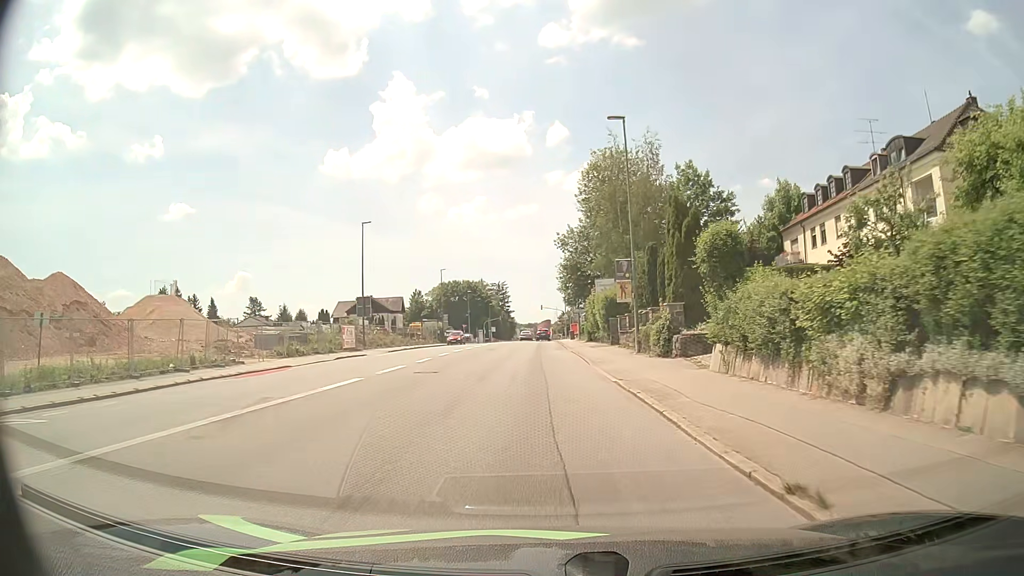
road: tertiary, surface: asphalt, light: Day
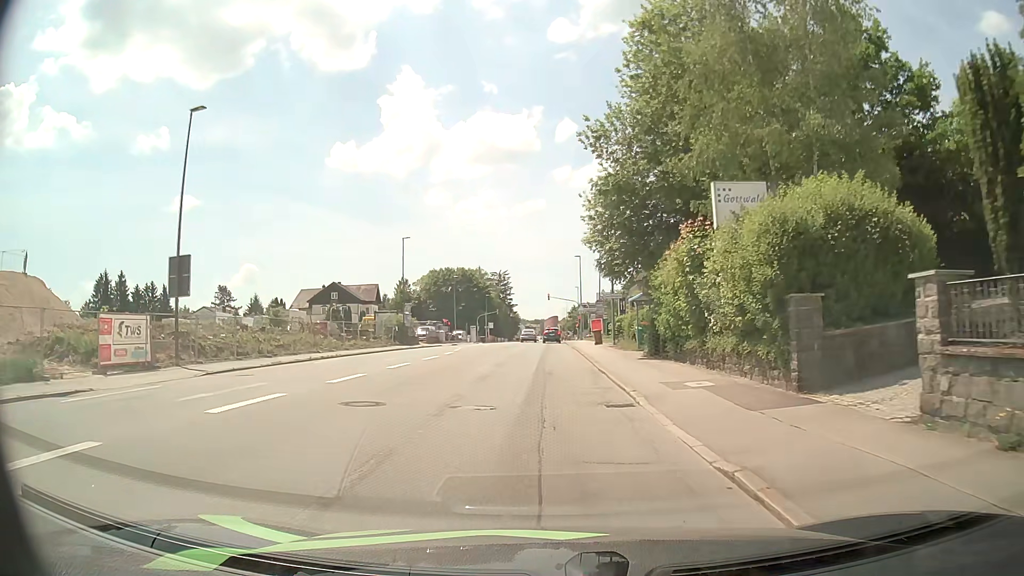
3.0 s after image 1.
(-0.3, +29.7) m; -1°
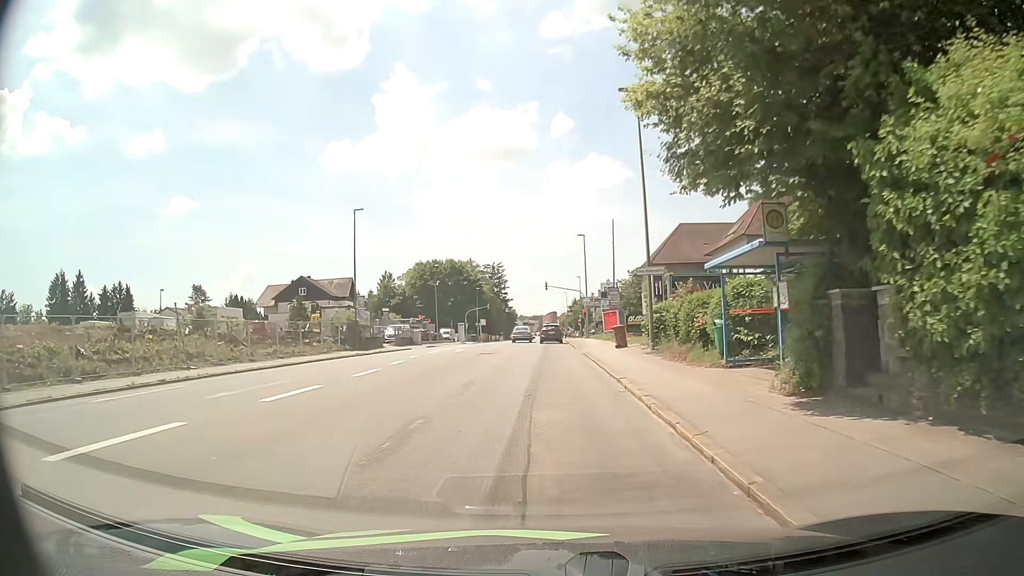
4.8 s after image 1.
(+0.1, +15.5) m; +1°
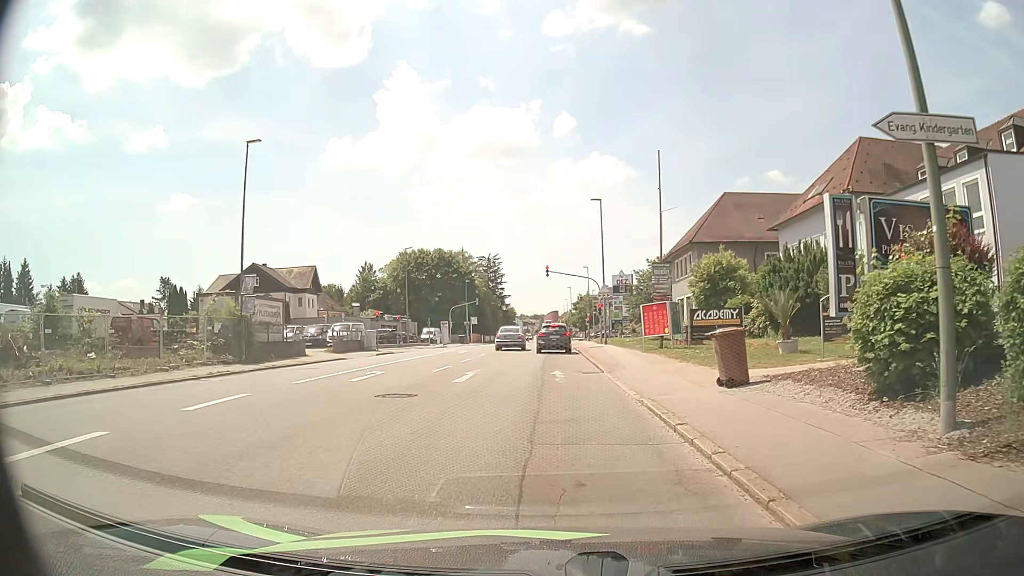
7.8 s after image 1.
(-0.3, +18.8) m; -1°
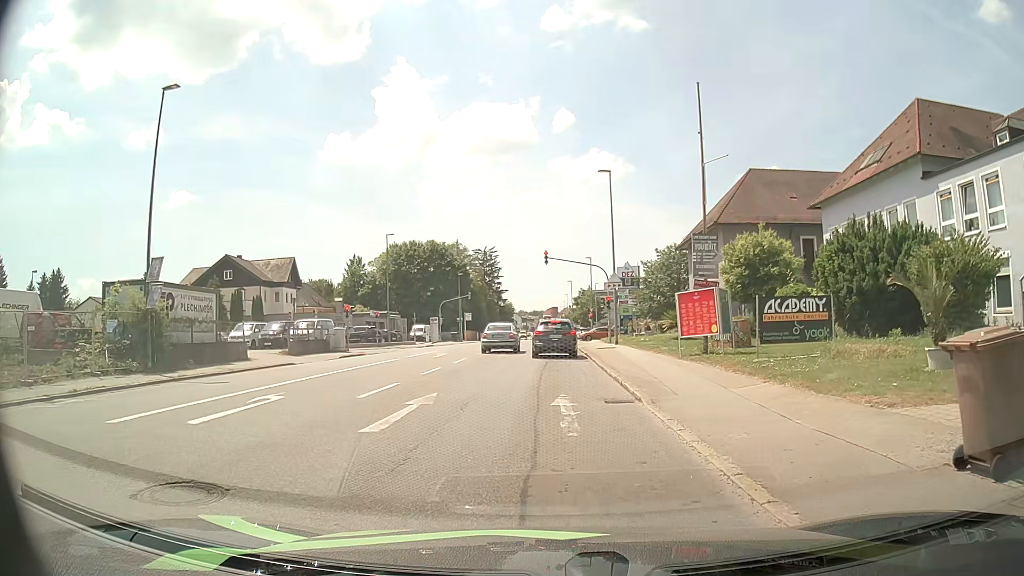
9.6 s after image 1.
(+0.1, +7.8) m; +1°
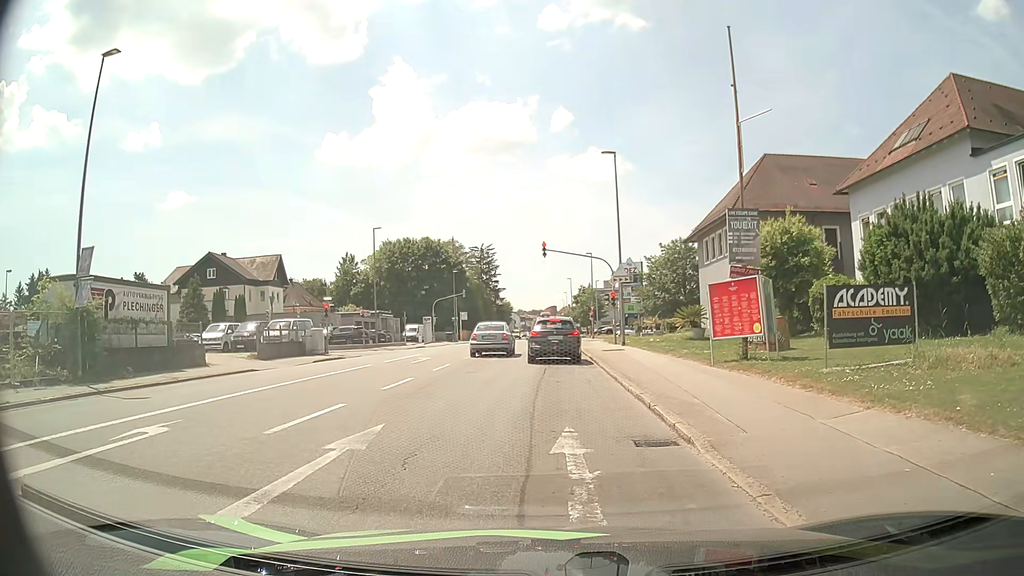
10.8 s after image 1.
(0.0, +4.1) m; +1°
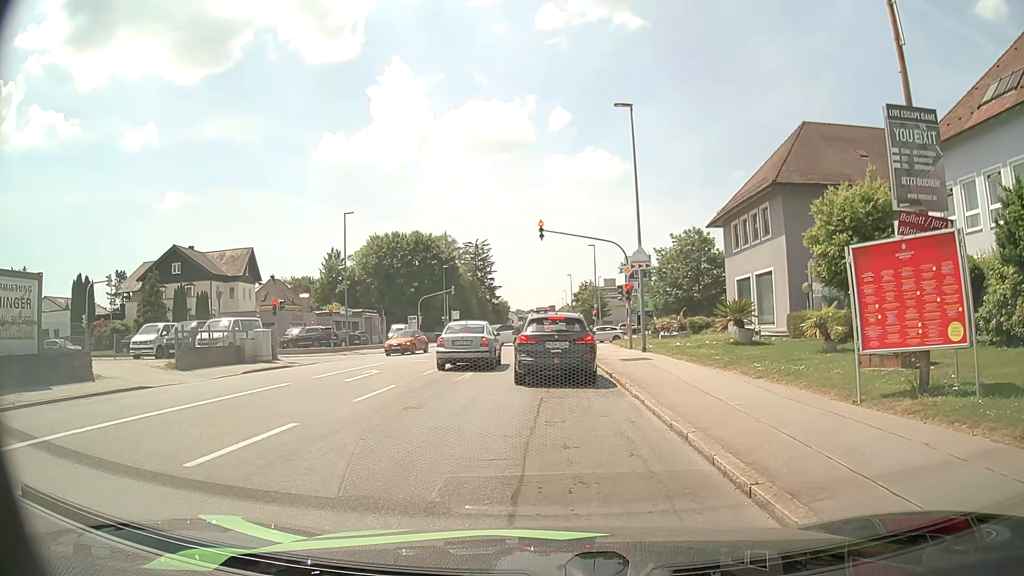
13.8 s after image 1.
(-0.2, +8.0) m; -1°
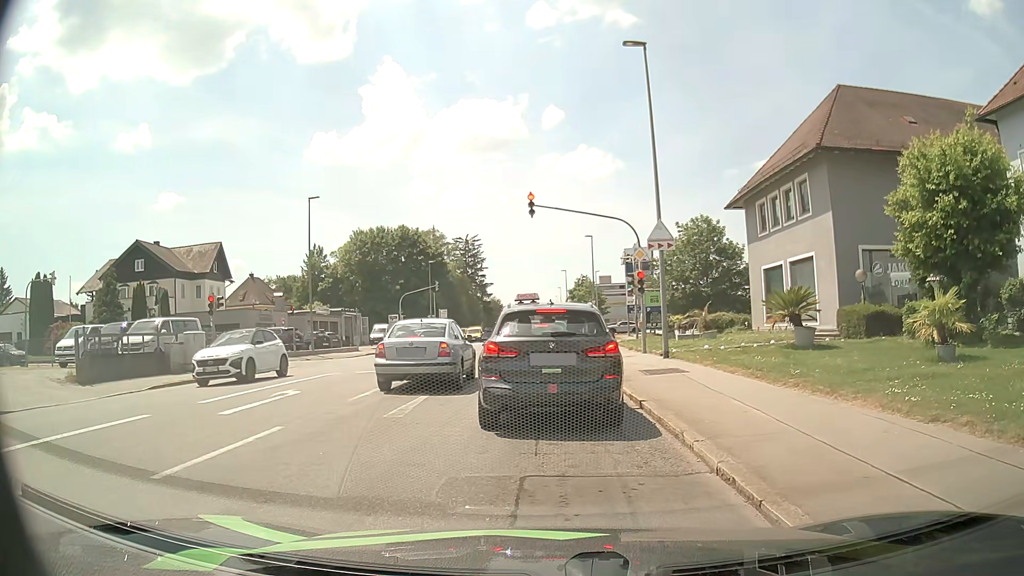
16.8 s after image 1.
(0.0, +6.3) m; 0°
(0, +10) (0, +20) (0, +30) (0, +40) (0, +50) (0, +60) (0, +70) (0, +80) (0, +90) (0, +100) m
